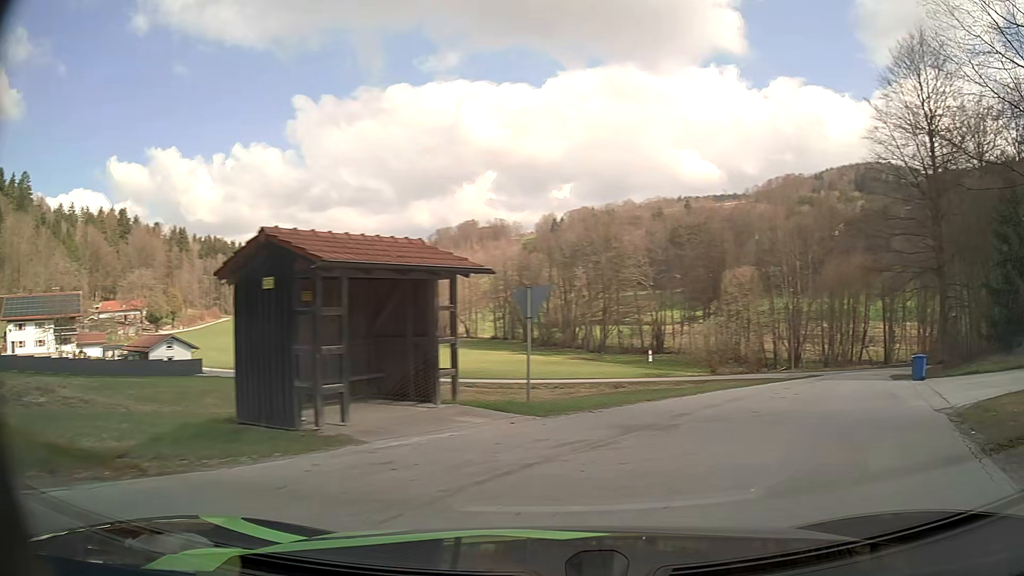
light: Day
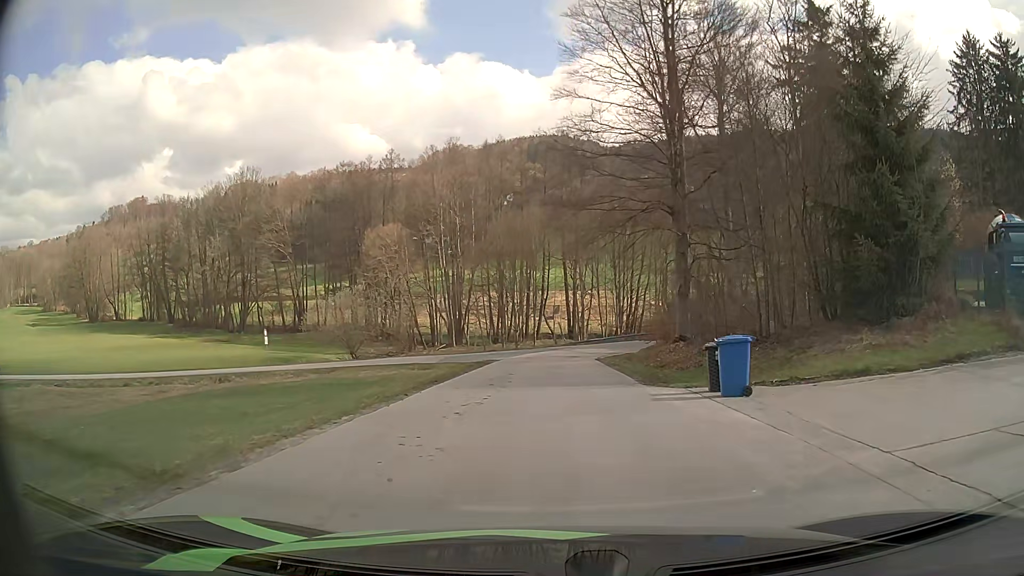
(+6.1, +16.3) m; +28°
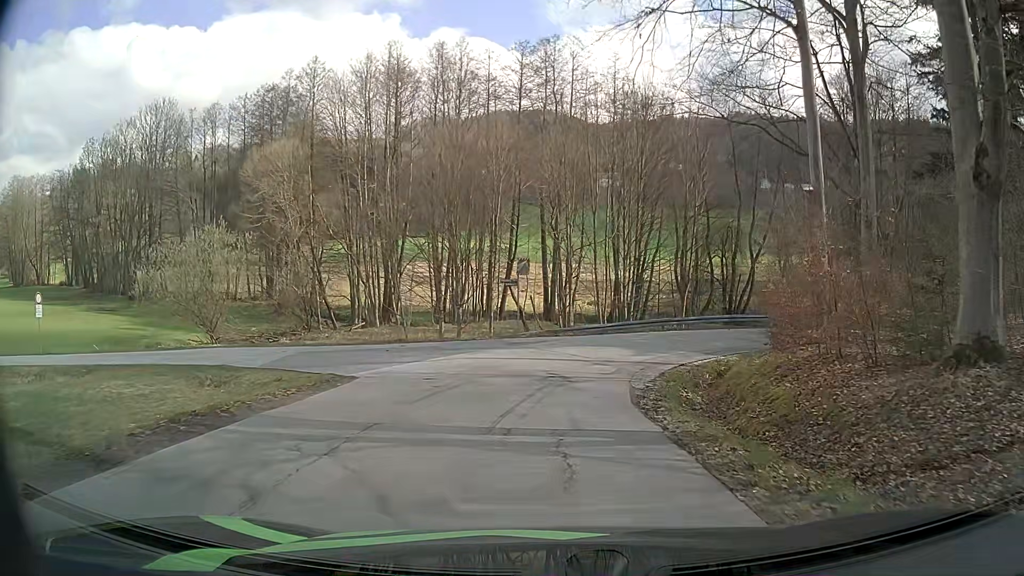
(+0.8, +26.0) m; +2°
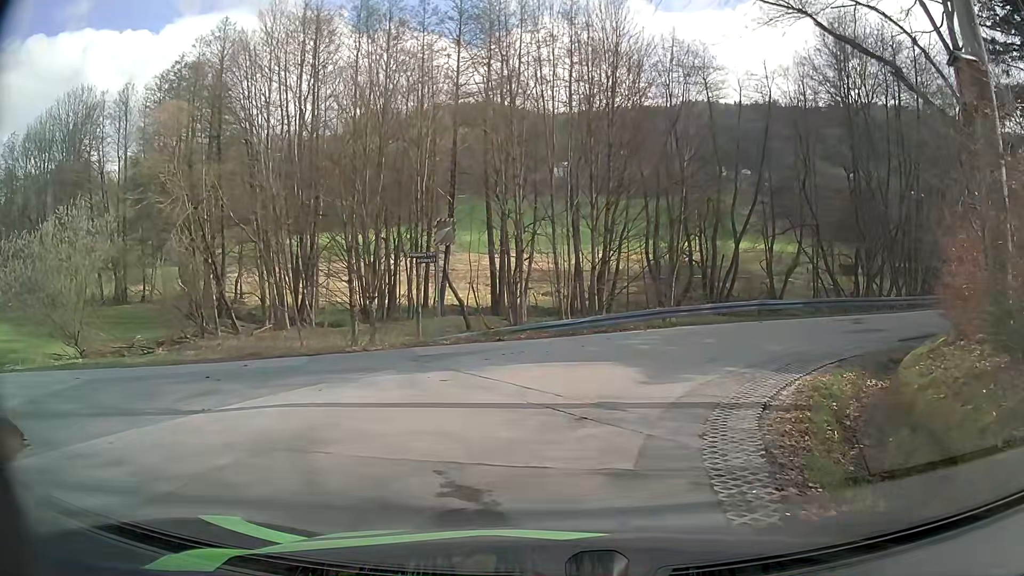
(+0.4, +10.2) m; +3°
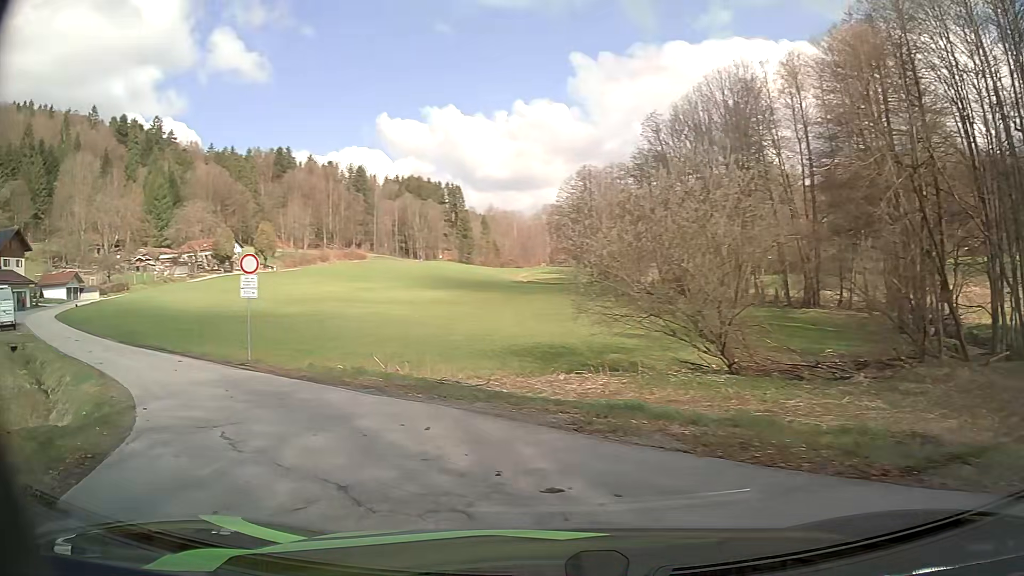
(-5.4, +11.6) m; -58°
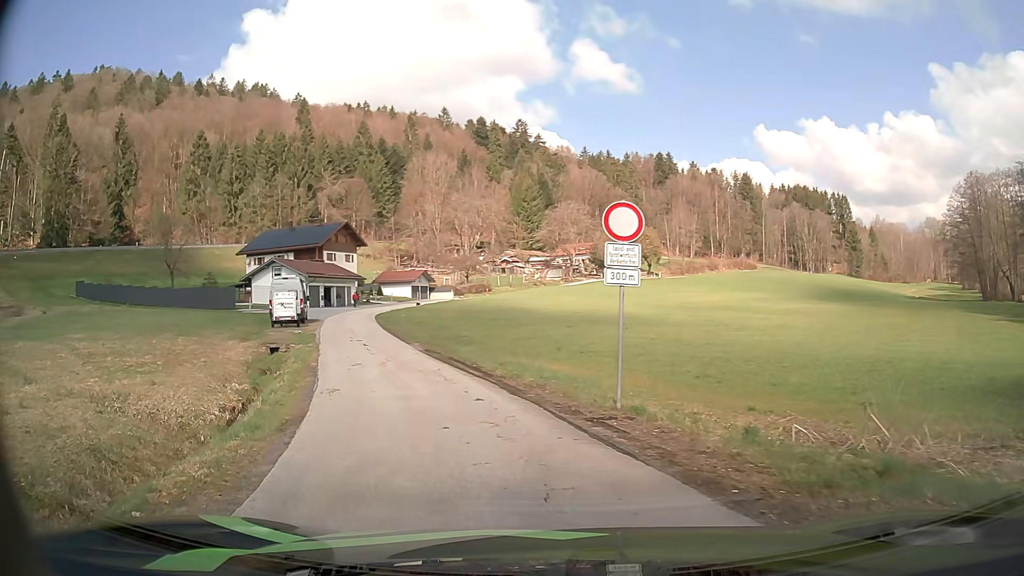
(-3.0, +8.7) m; -34°
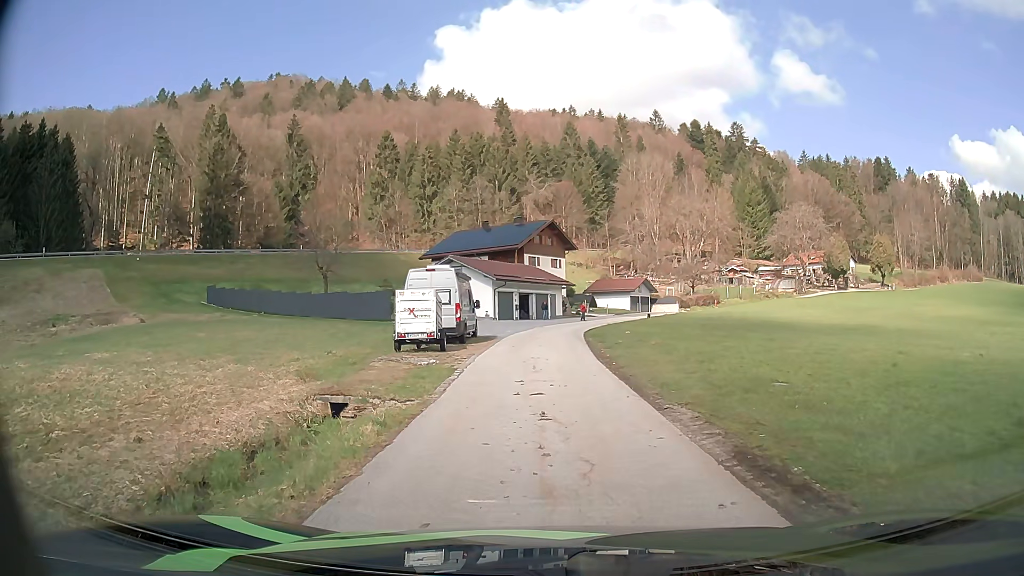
(-3.1, +15.2) m; -19°
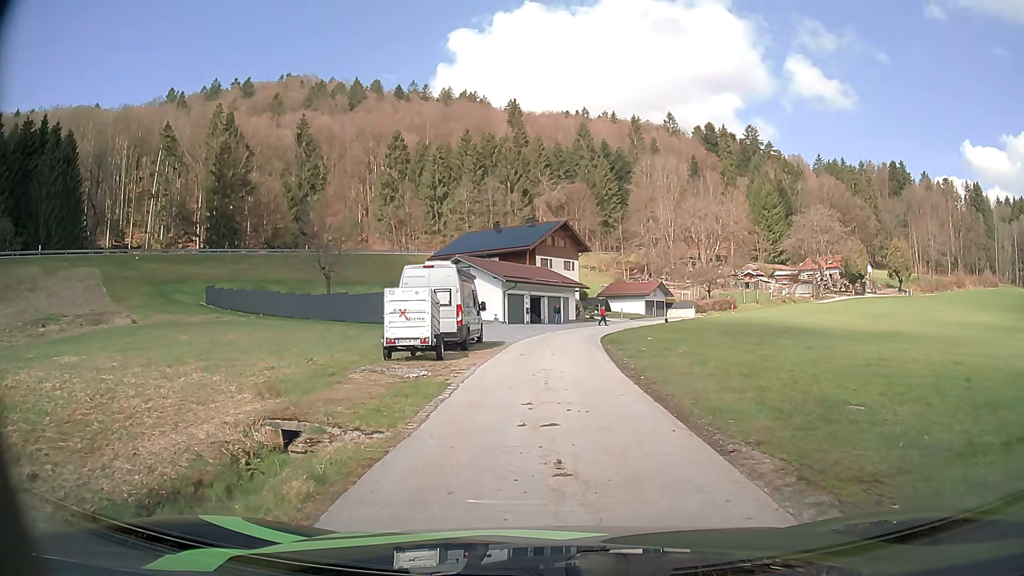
(0.0, +2.9) m; -1°
